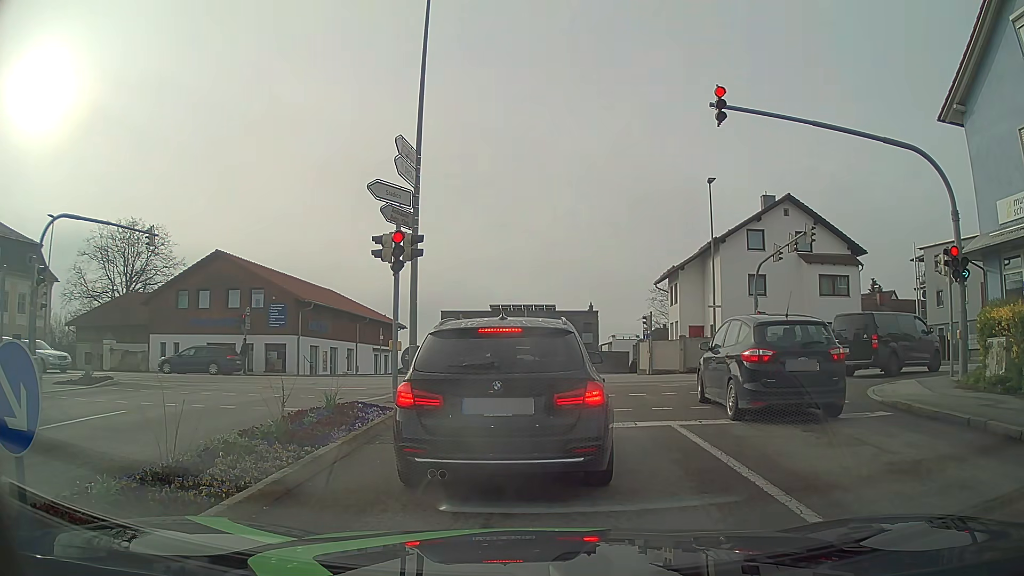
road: tertiary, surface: asphalt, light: Day
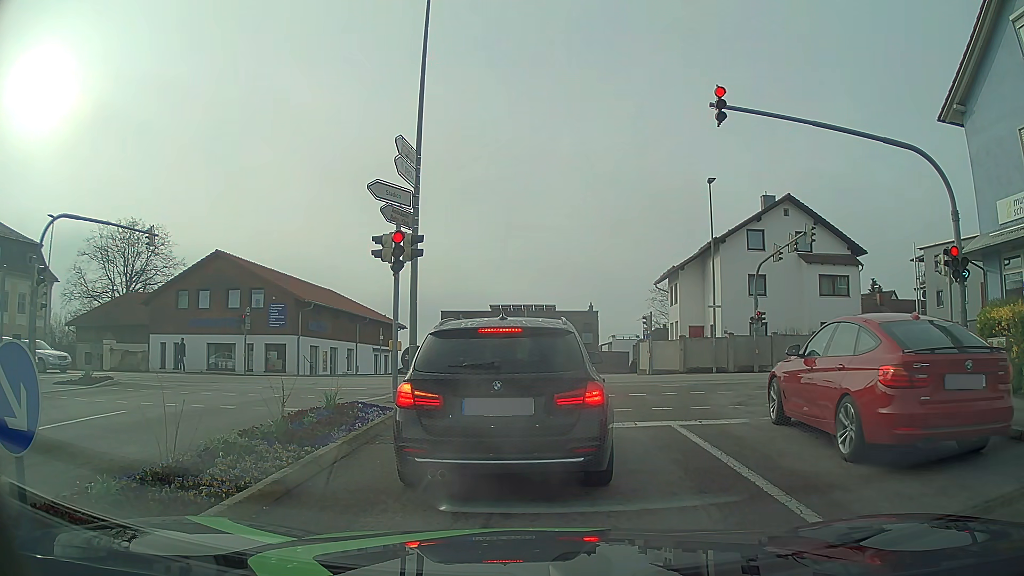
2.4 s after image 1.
(0.0, 0.0) m; 0°
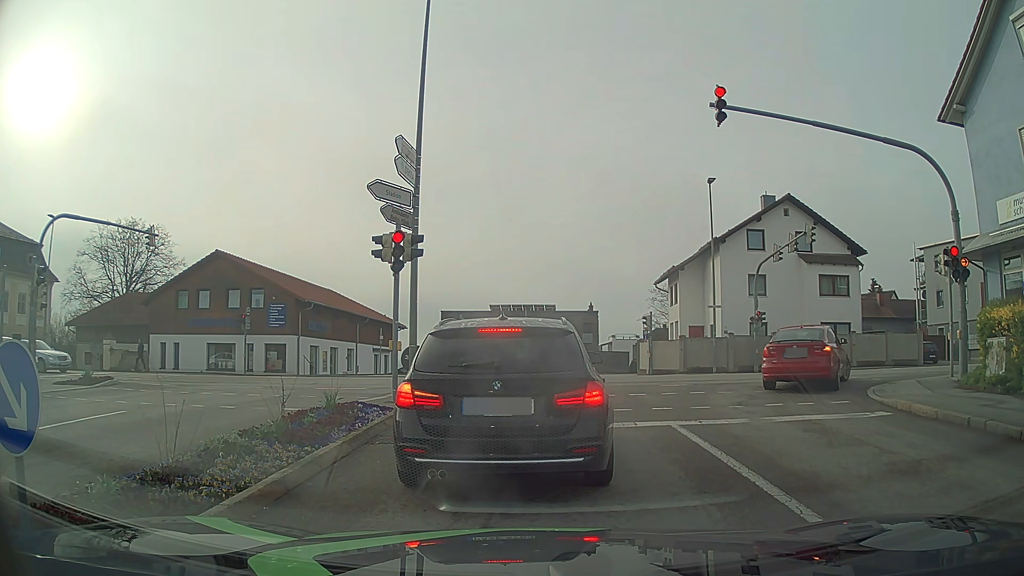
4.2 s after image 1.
(0.0, 0.0) m; 0°
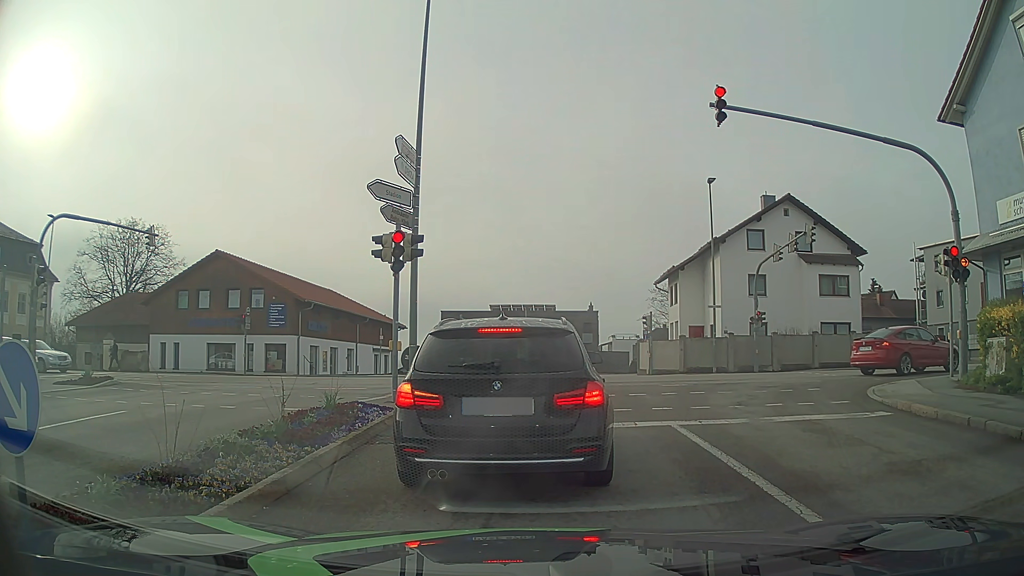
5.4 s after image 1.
(0.0, 0.0) m; 0°
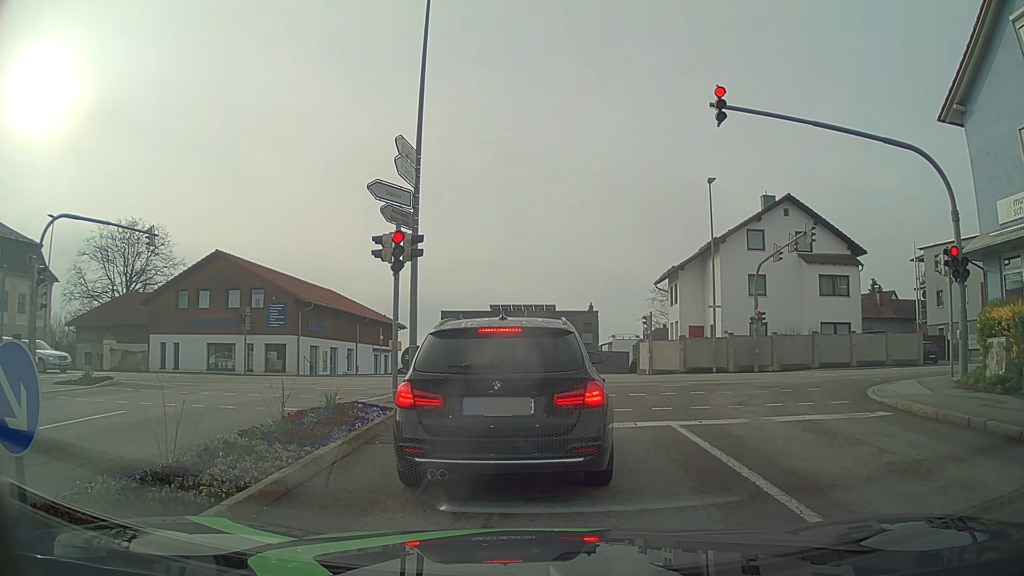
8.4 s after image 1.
(0.0, 0.0) m; 0°
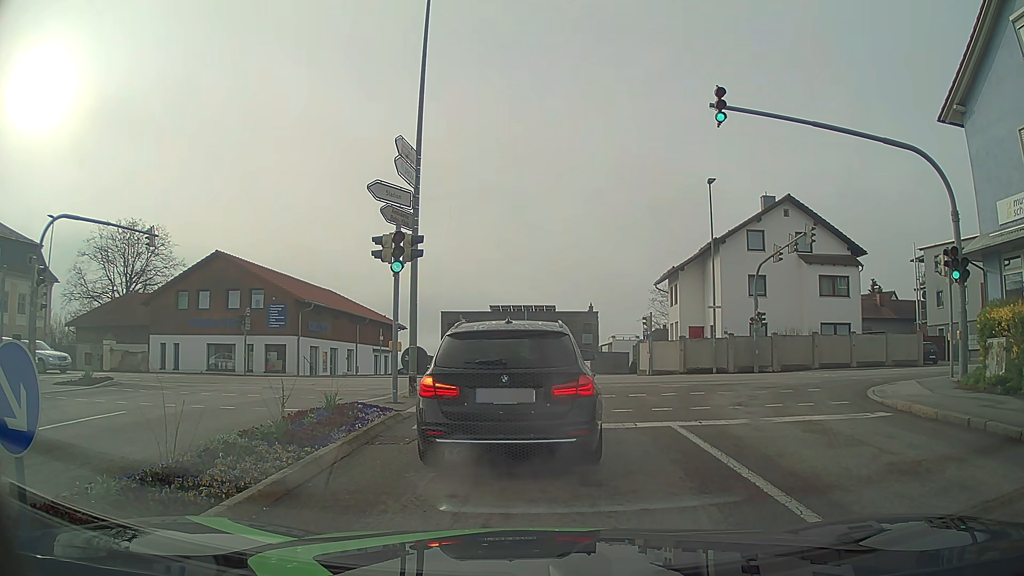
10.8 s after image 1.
(0.0, 0.0) m; 0°
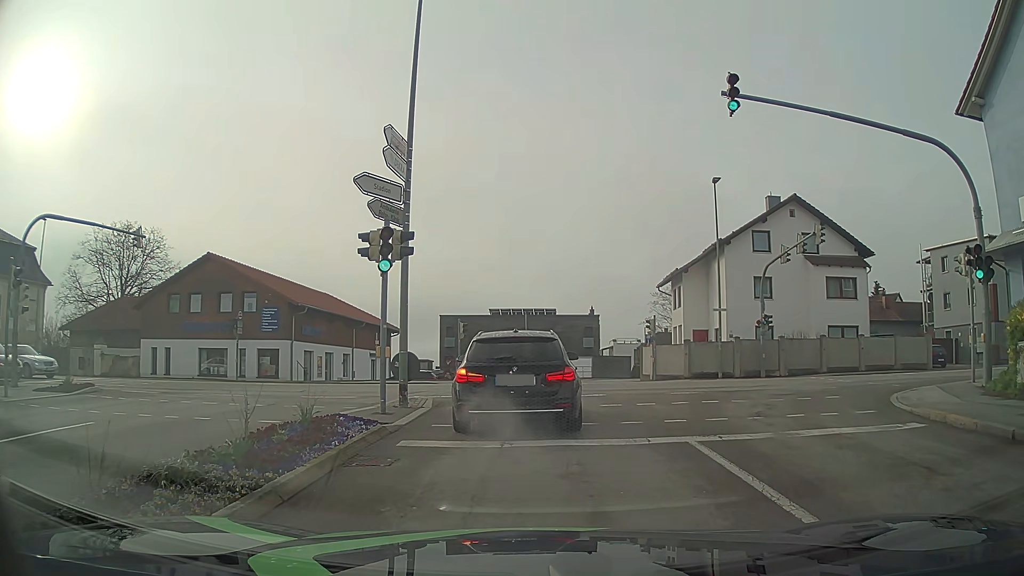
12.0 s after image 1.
(0.0, +1.2) m; 0°
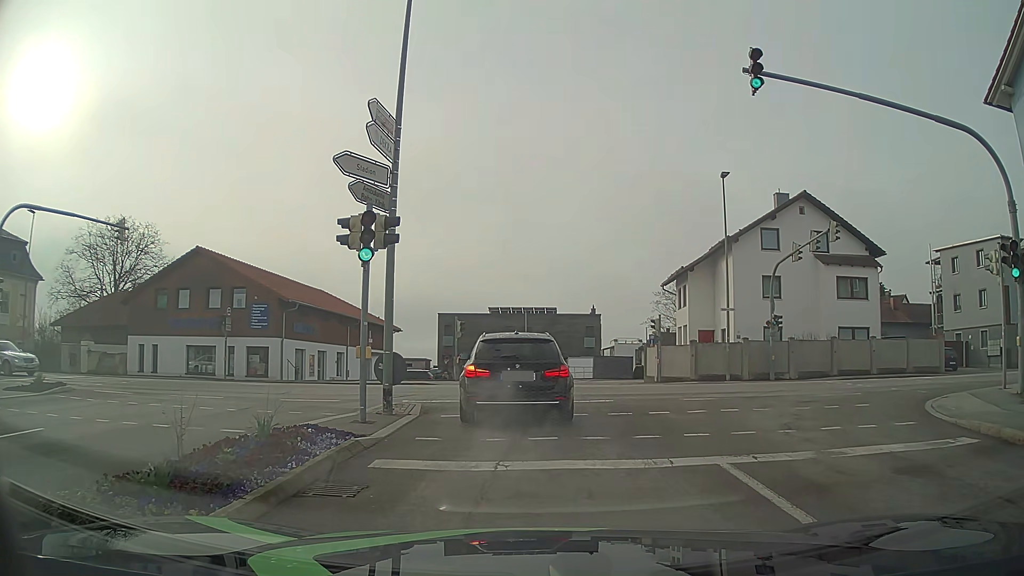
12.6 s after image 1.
(0.0, +1.6) m; -1°
